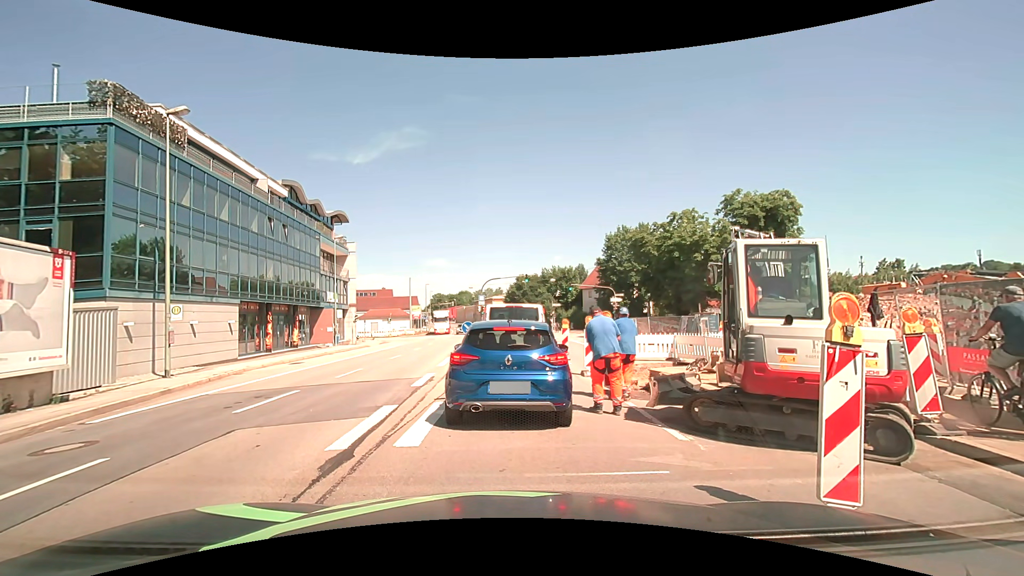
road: primary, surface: asphalt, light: Day
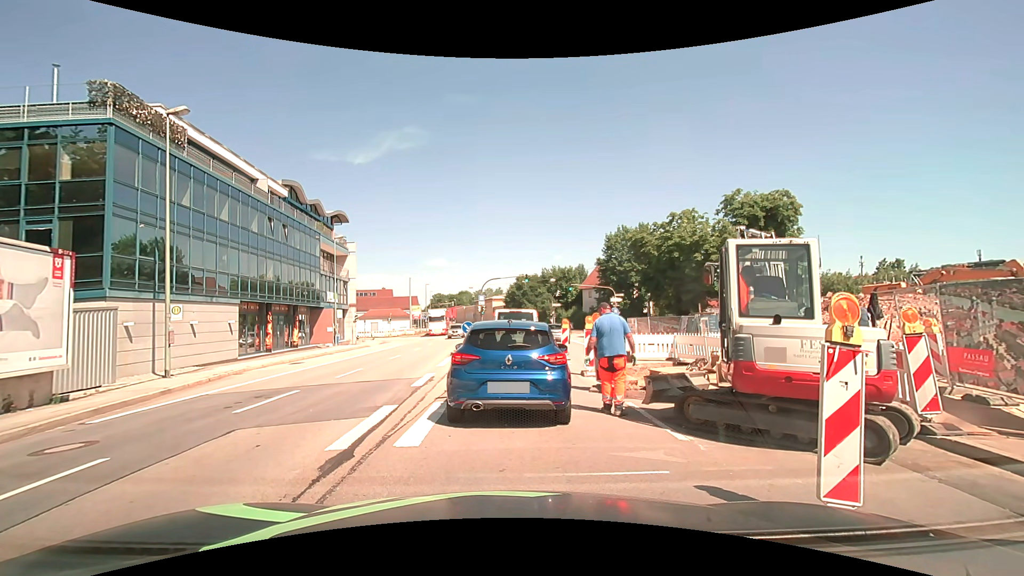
(0.0, 0.0) m; 0°
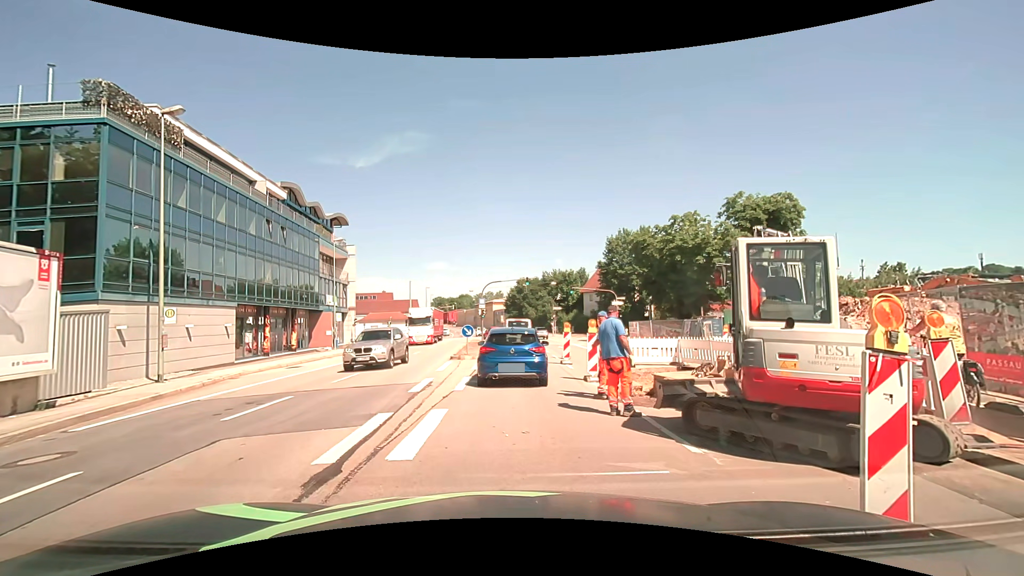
(0.0, +0.4) m; 0°
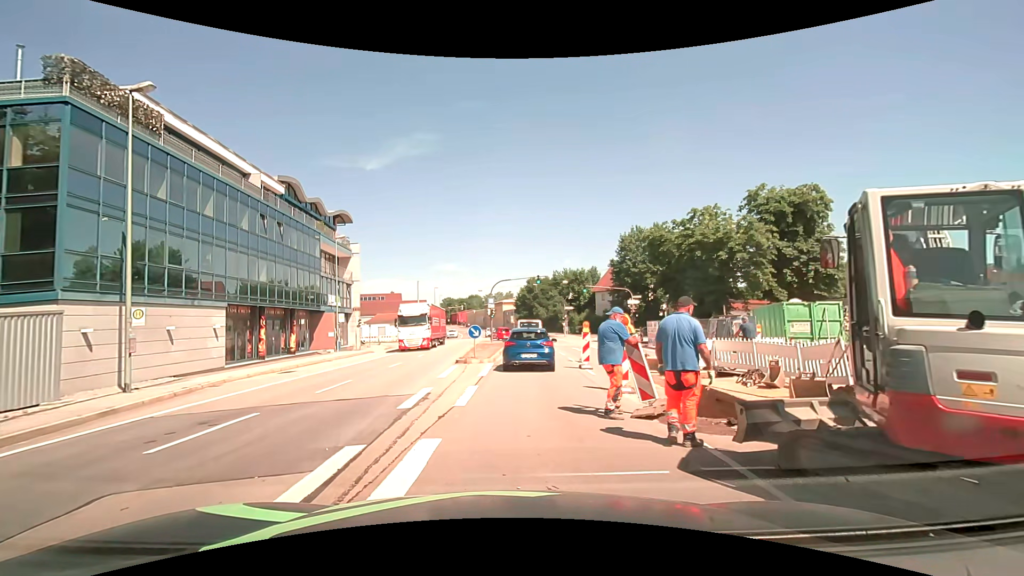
(0.0, +2.4) m; +1°
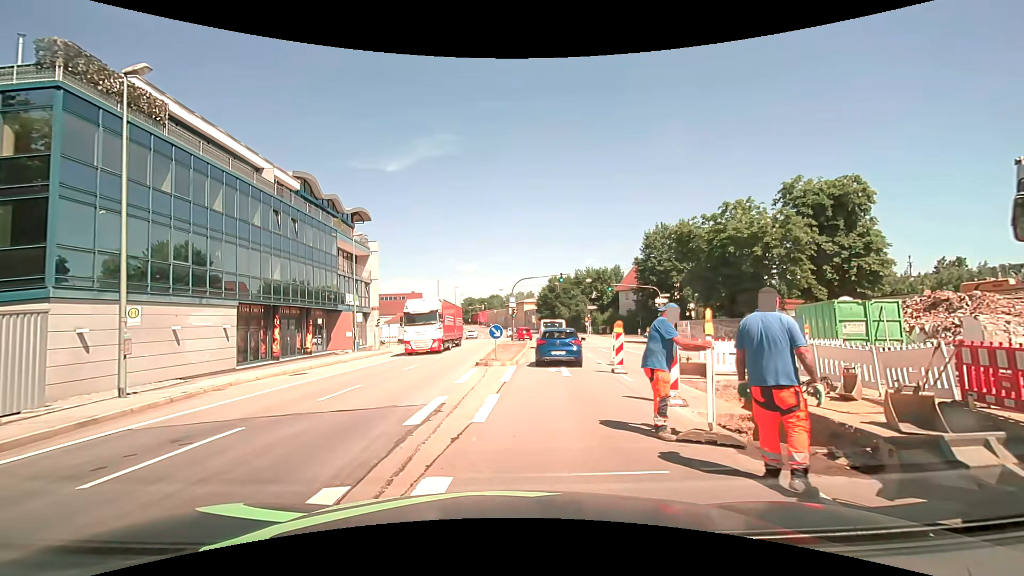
(-0.1, +1.7) m; -4°
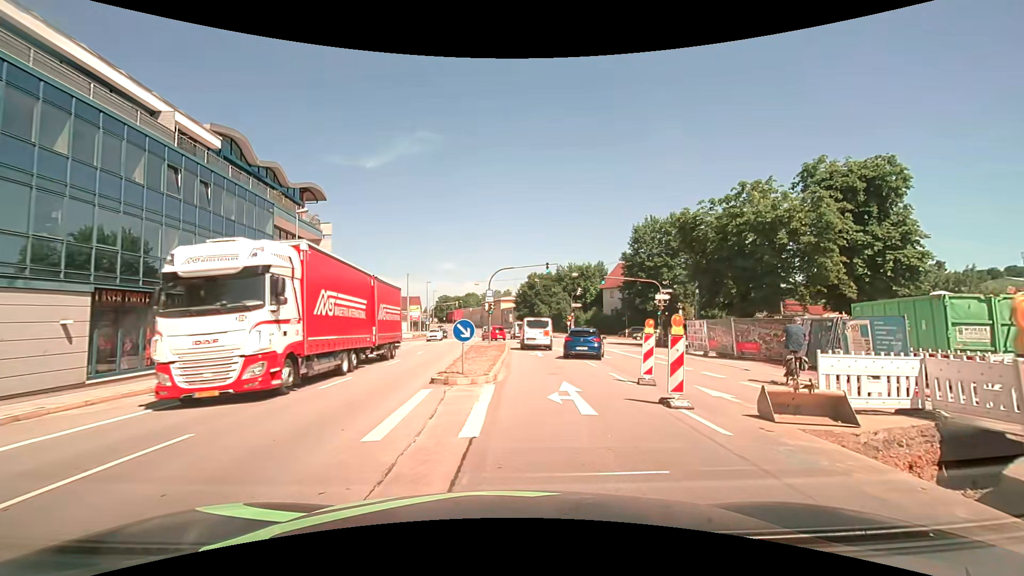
(0.0, +7.3) m; +3°
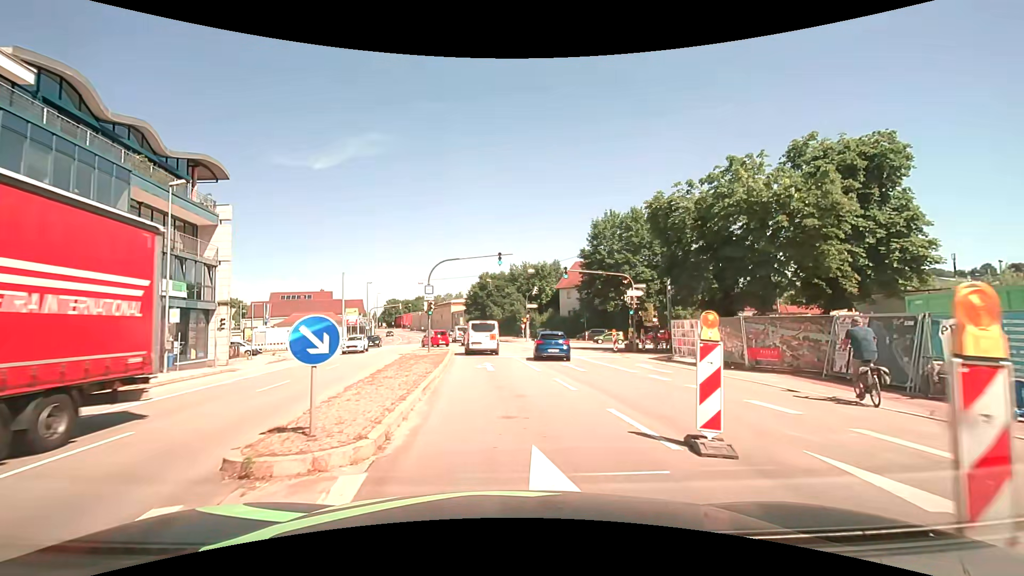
(+0.4, +7.1) m; +6°
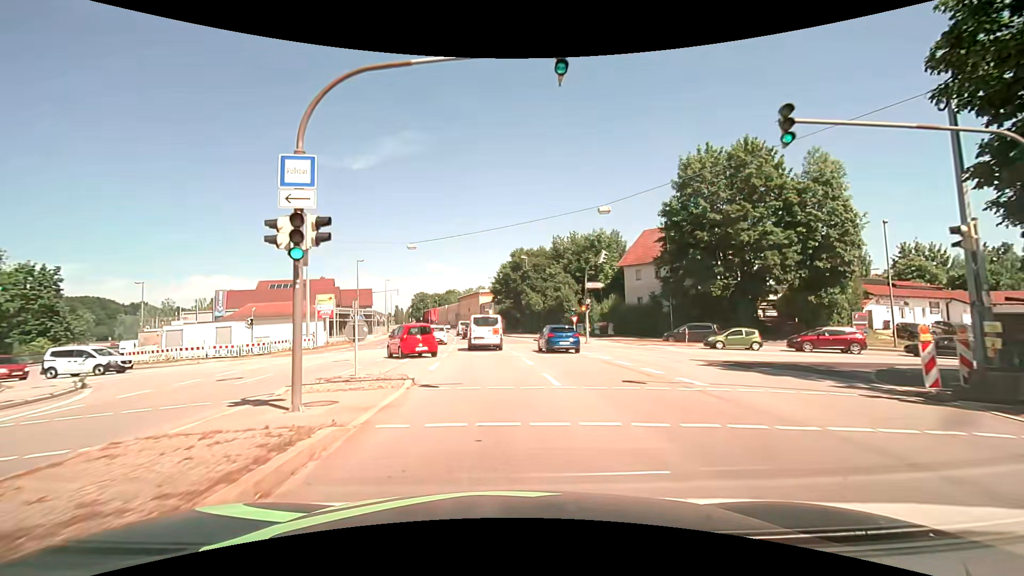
(-0.8, +24.6) m; -4°
(0, +10) (-1, +20) (-1, +30) (-2, +40) (-3, +50) (-4, +60) (-6, +70) (-7, +80) (-8, +90) (-10, +99) m
